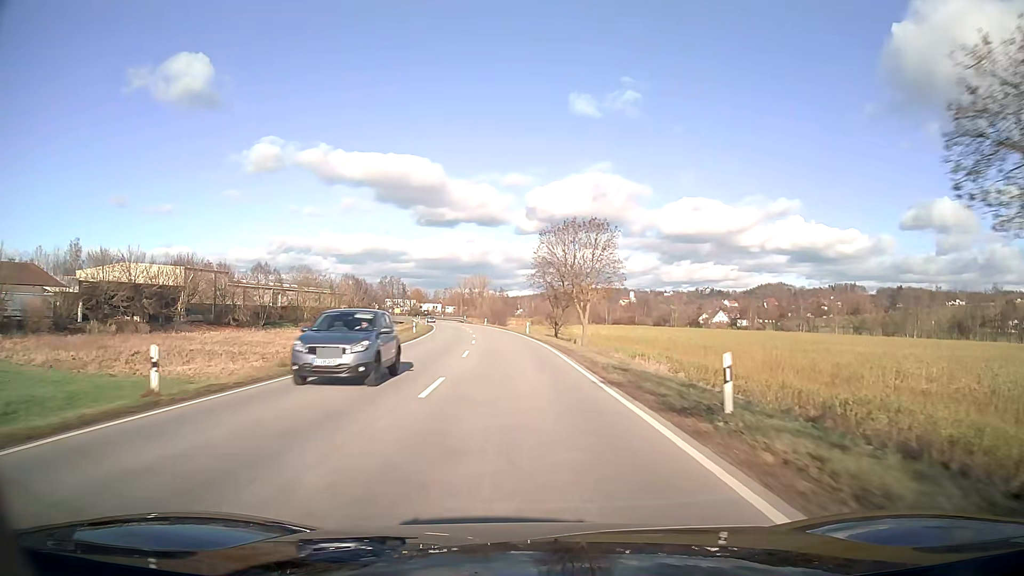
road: secondary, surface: asphalt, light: Day
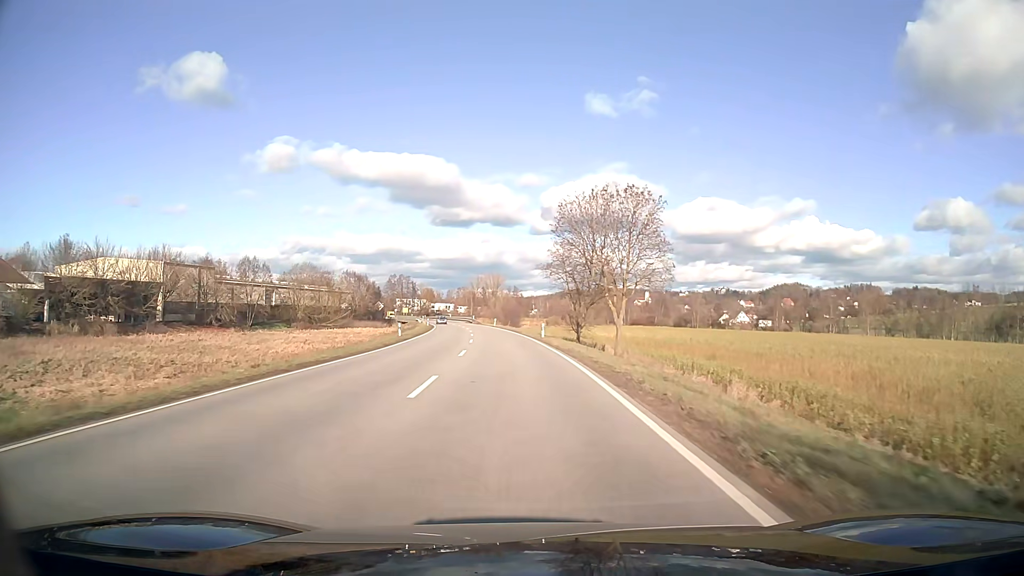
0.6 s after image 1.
(-0.1, +12.5) m; -1°
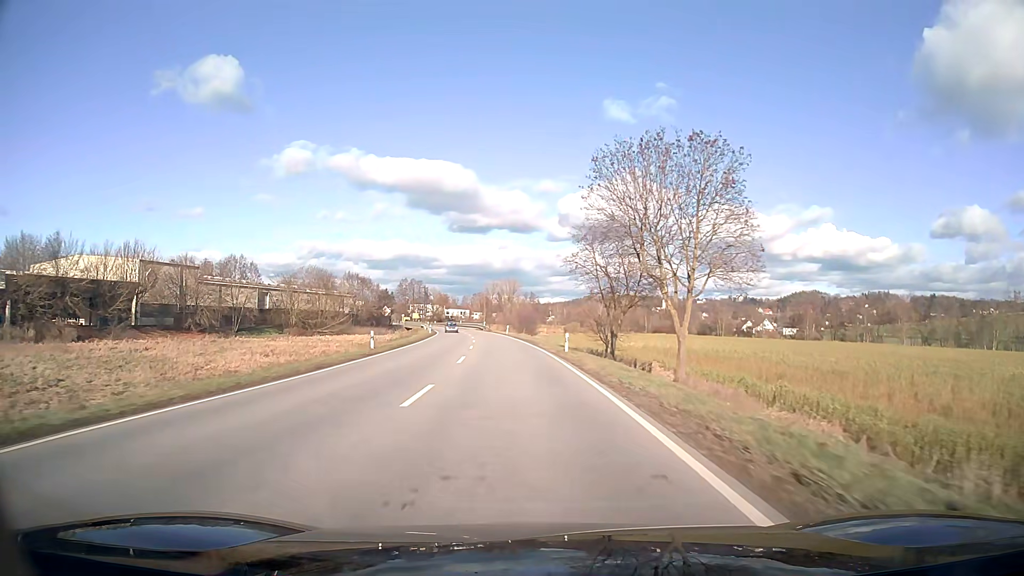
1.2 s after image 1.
(-0.1, +12.5) m; -1°
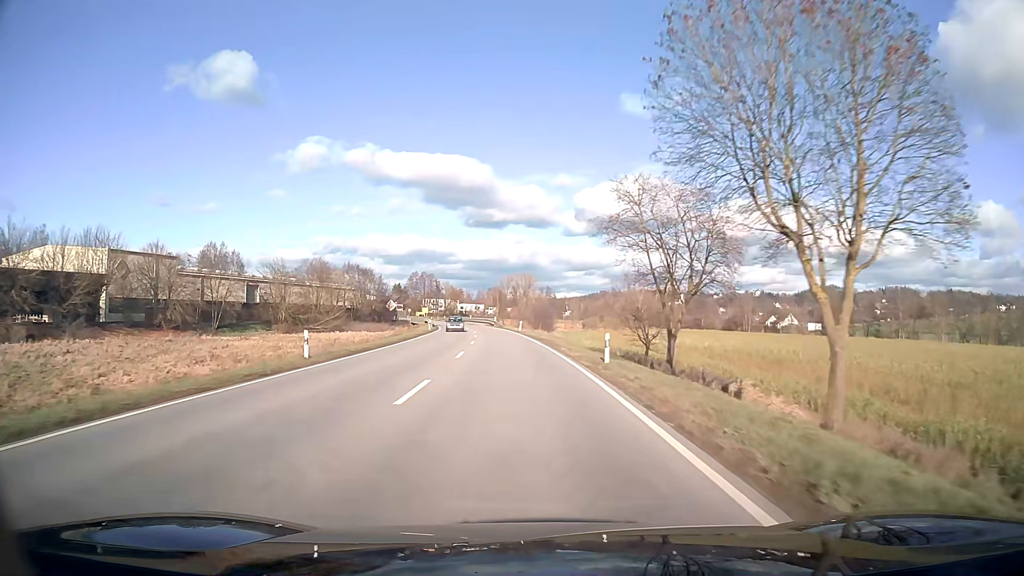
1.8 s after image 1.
(-0.1, +12.5) m; -1°
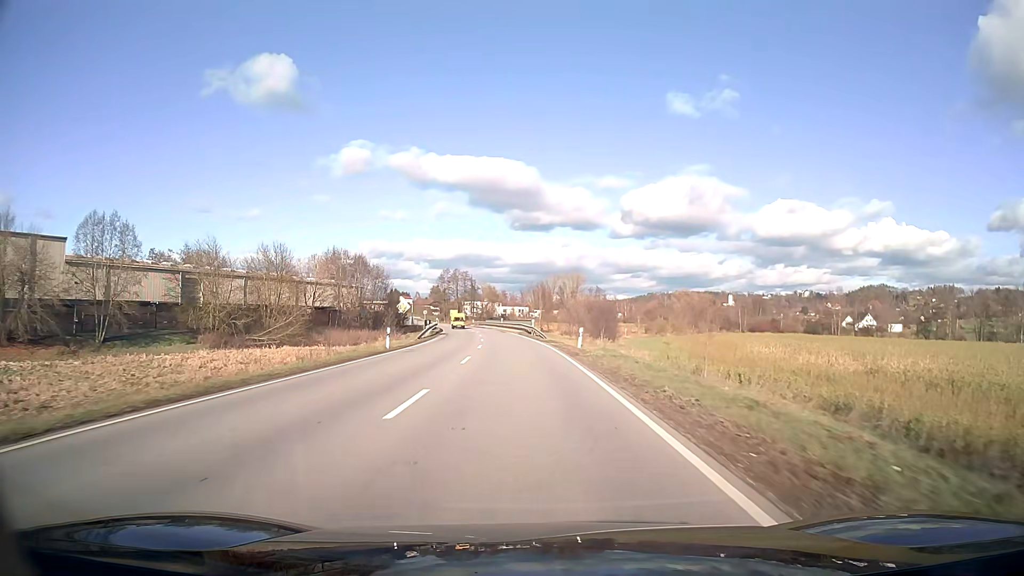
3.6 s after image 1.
(-1.3, +37.4) m; -4°
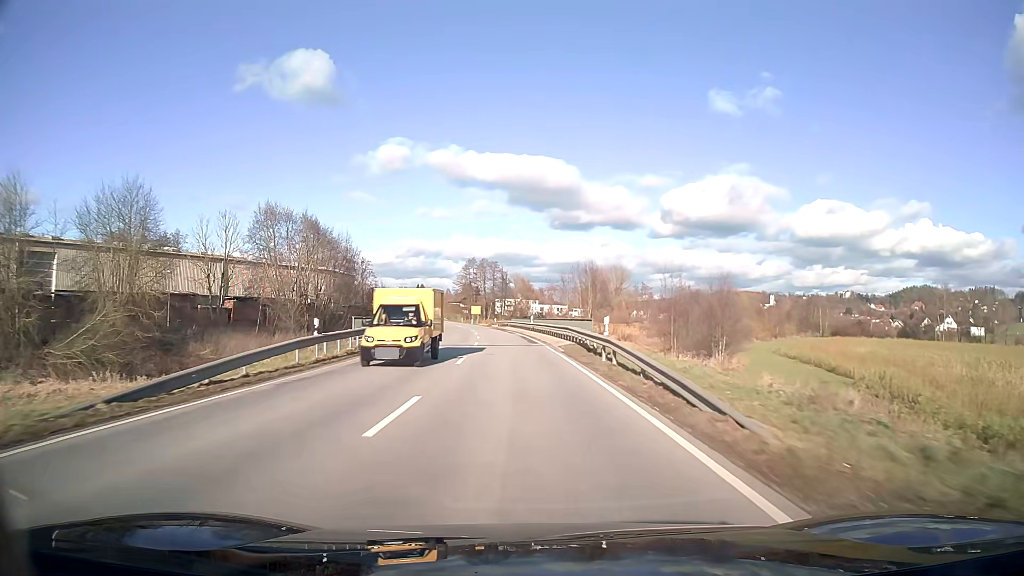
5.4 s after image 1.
(-1.1, +37.5) m; -3°
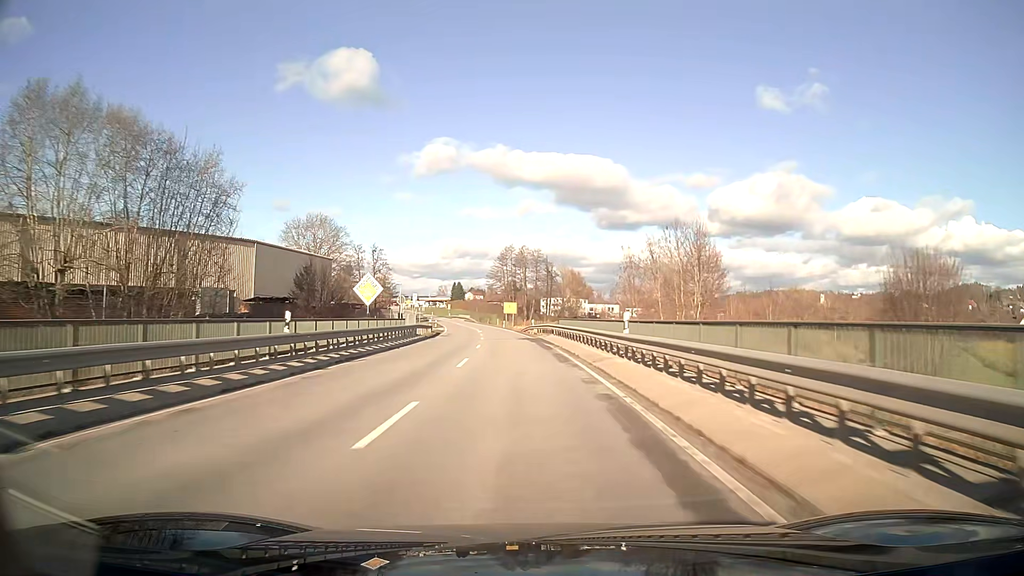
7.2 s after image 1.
(-1.3, +38.2) m; -4°
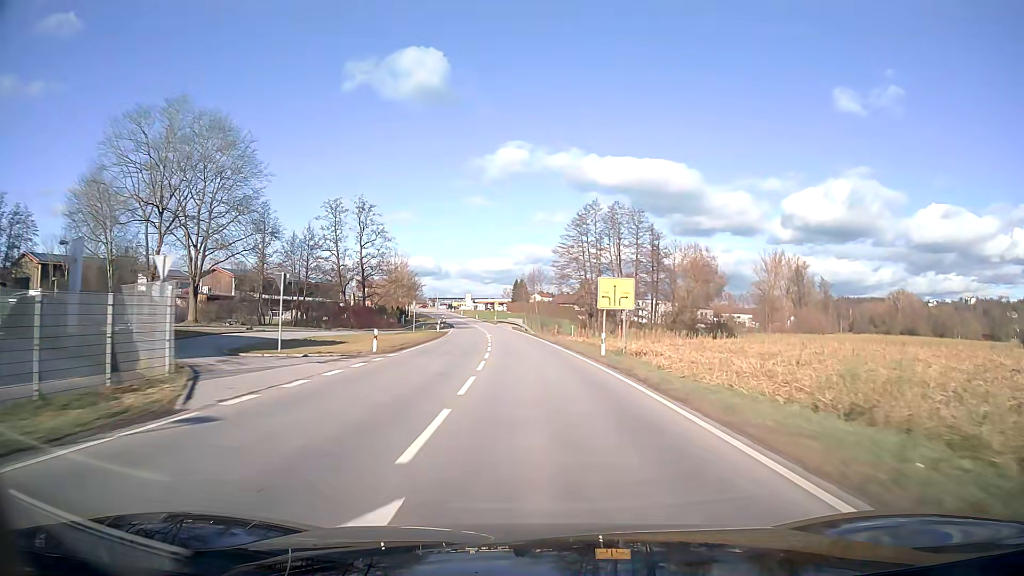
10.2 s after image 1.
(-3.9, +68.6) m; -6°
(0, +10) (0, +20) (-1, +30) (-1, +40) (-2, +50) (-2, +60) (-3, +70) (-4, +80) (-5, +90) (-7, +100) m
